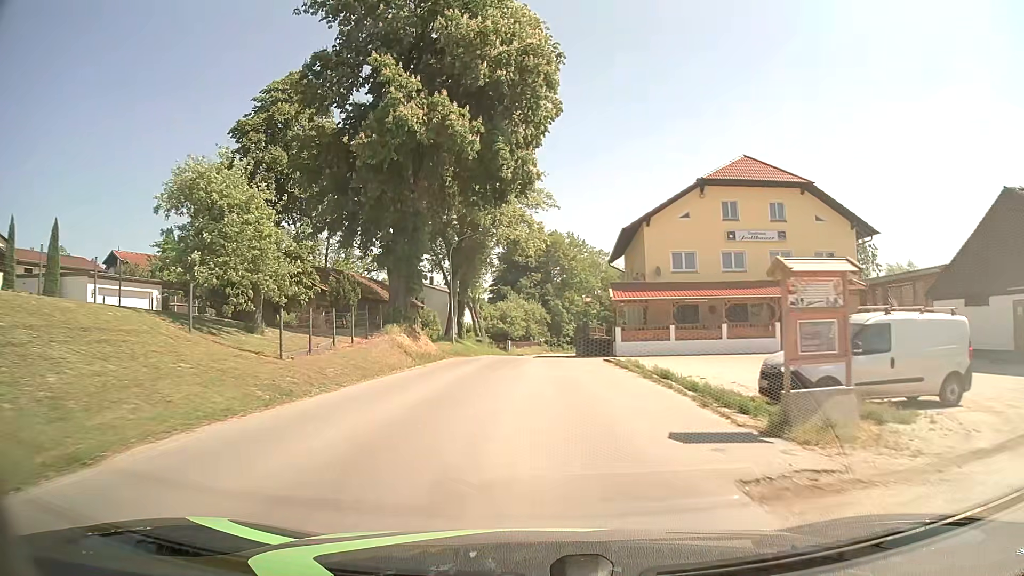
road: secondary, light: Day
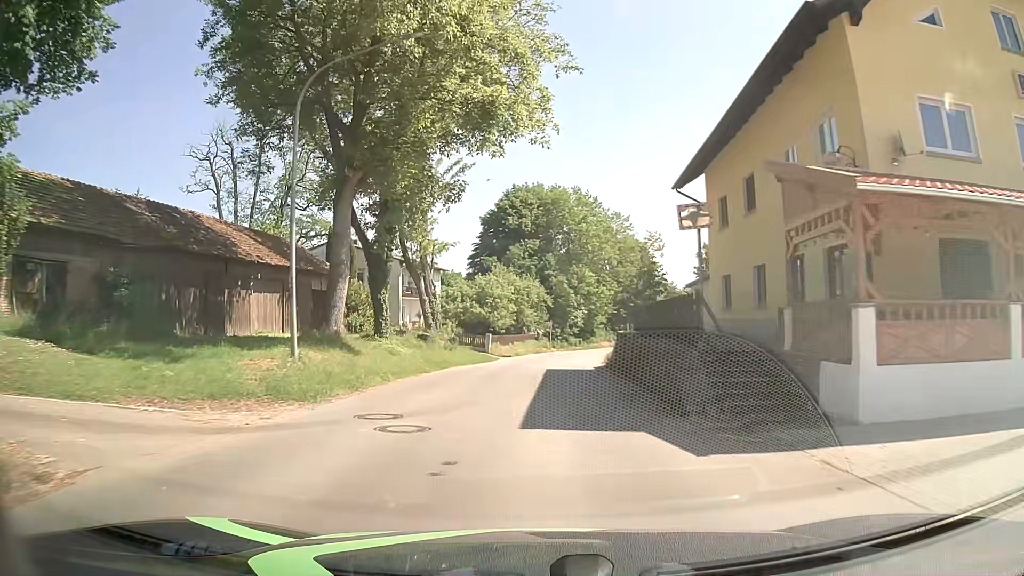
(+0.1, +28.2) m; +1°
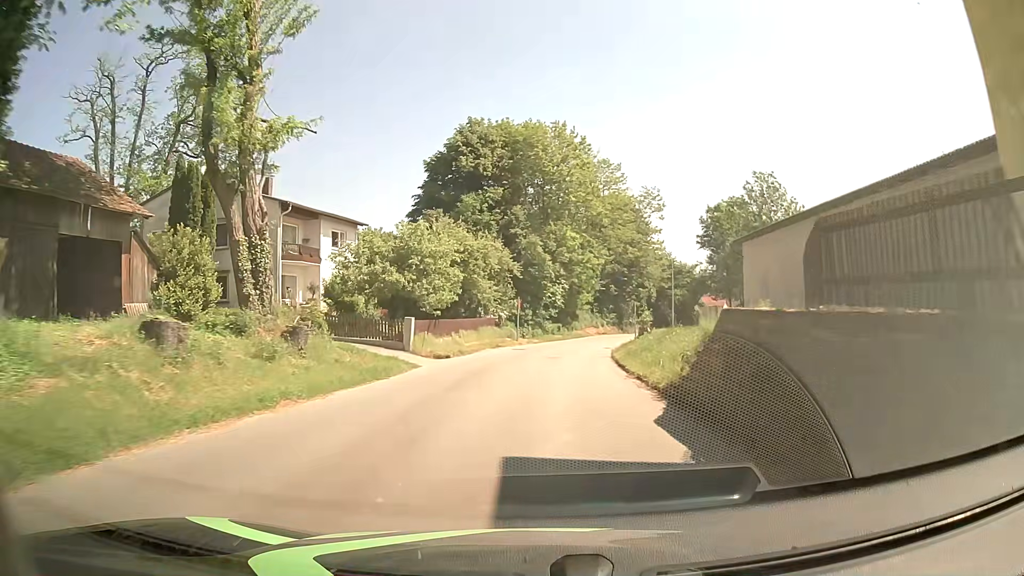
(+0.2, +20.9) m; +2°
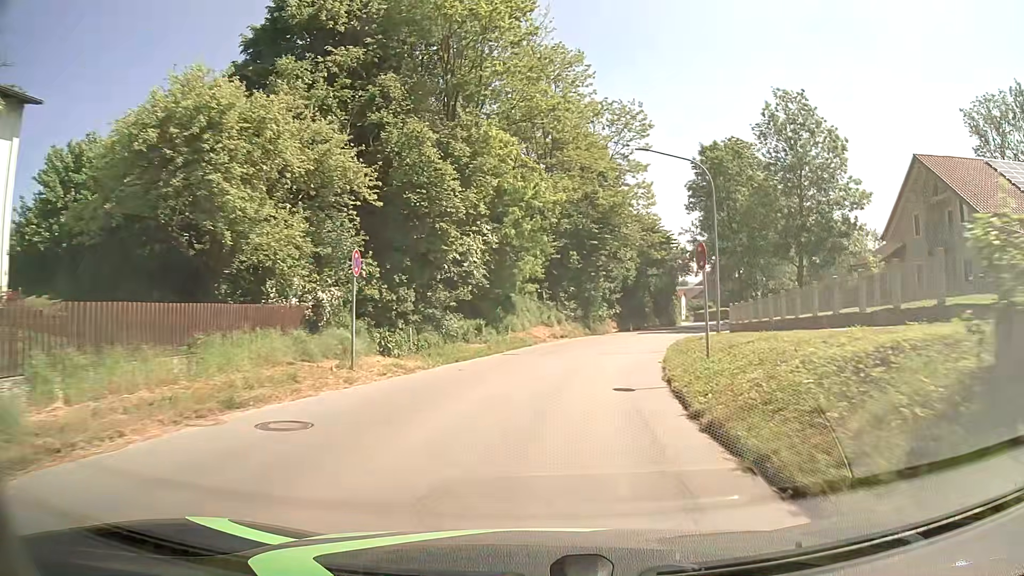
(+1.2, +28.4) m; +6°
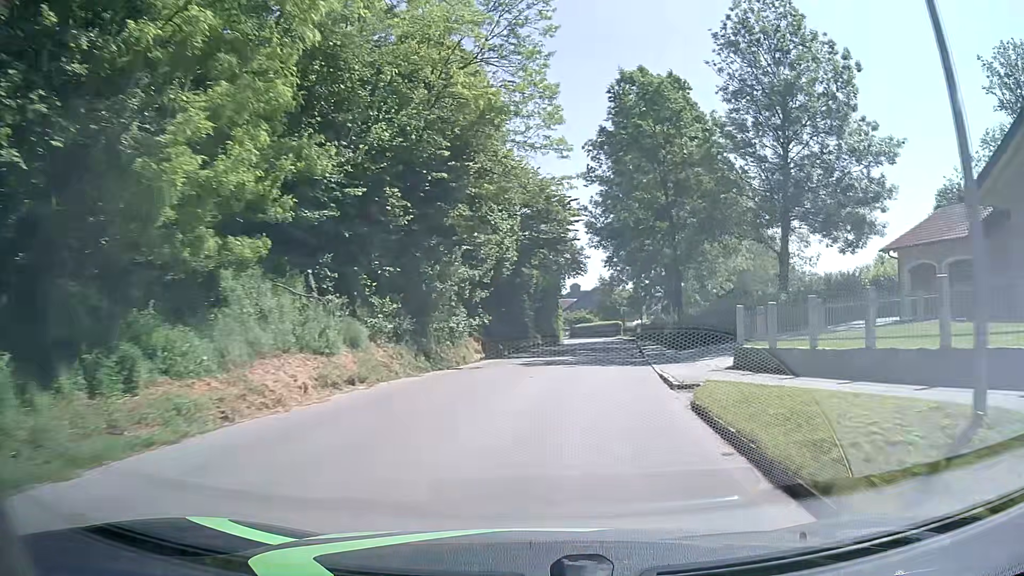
(+2.0, +21.1) m; +12°
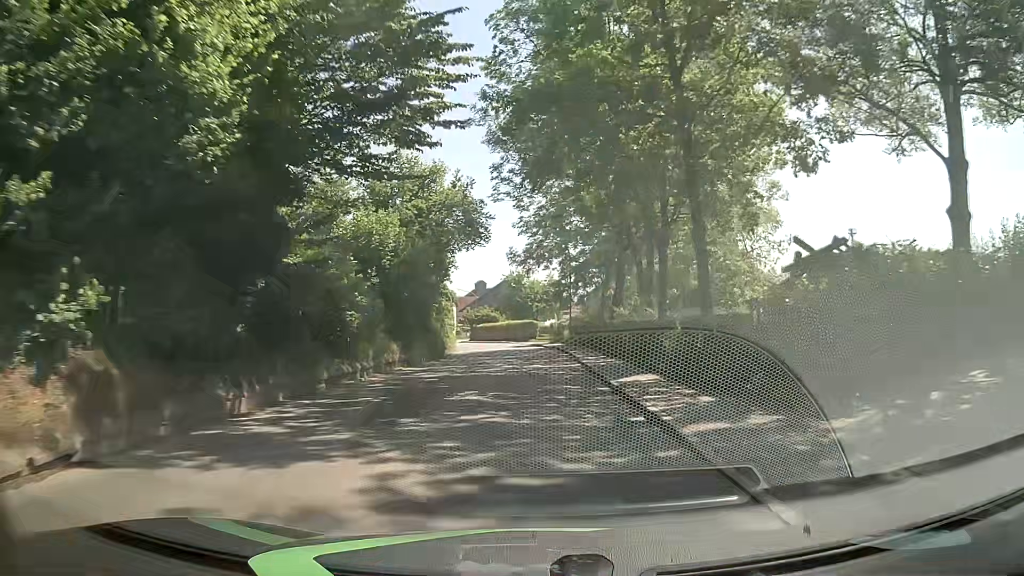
(+1.7, +21.2) m; +8°
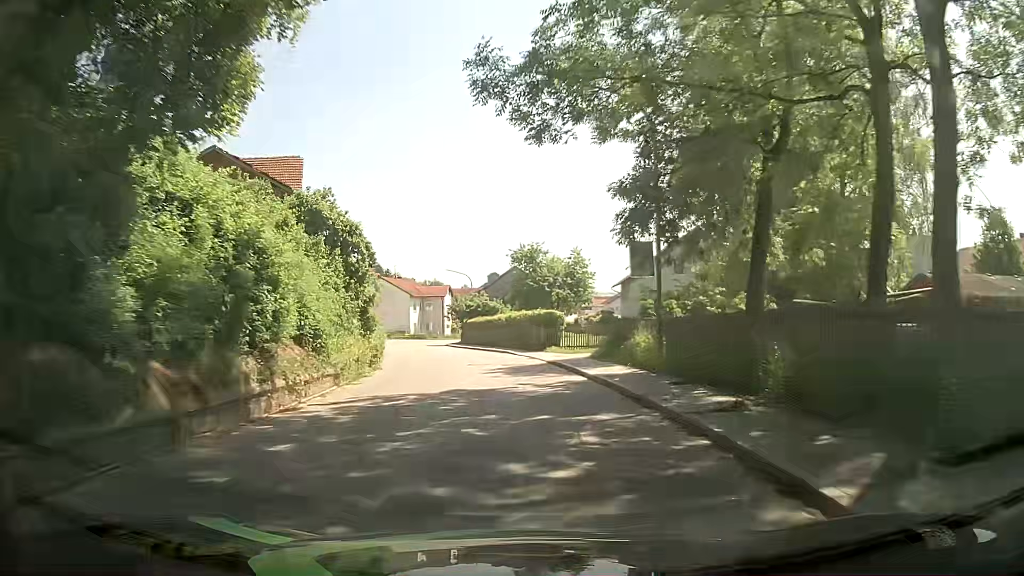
(-0.1, +28.4) m; 0°
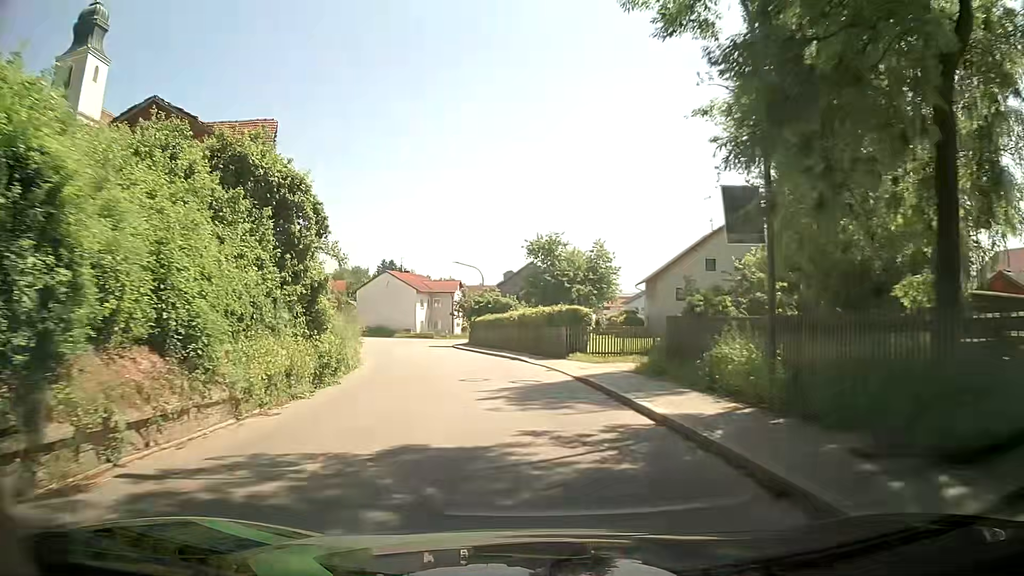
(-0.2, +6.9) m; -2°
